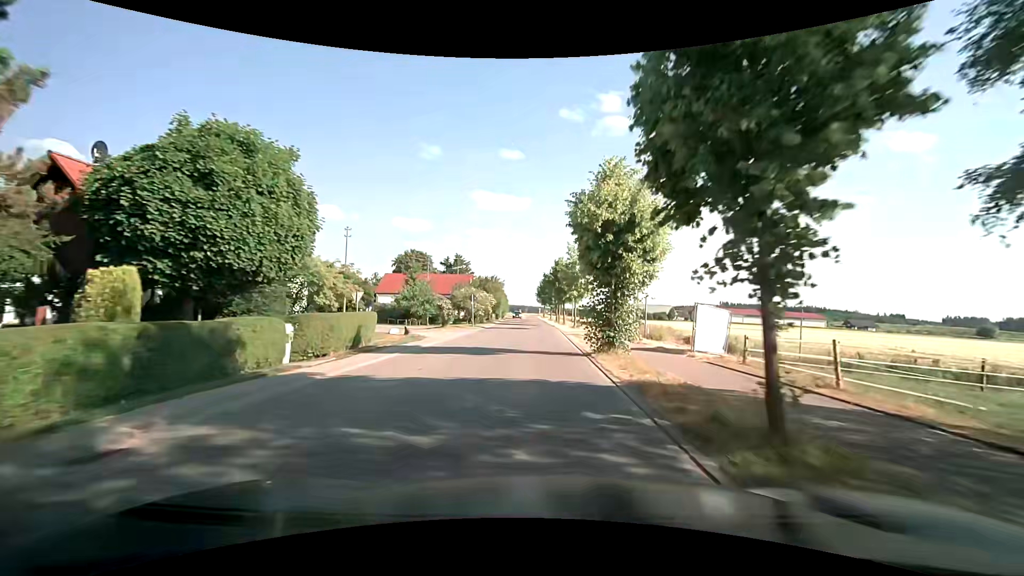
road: tertiary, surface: asphalt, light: Day
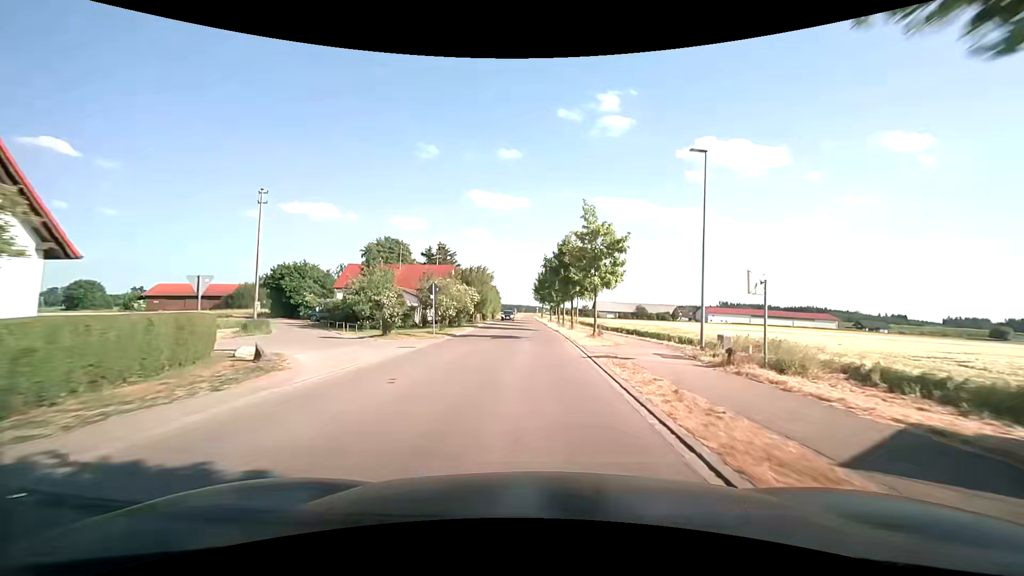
(-0.2, +14.9) m; -1°
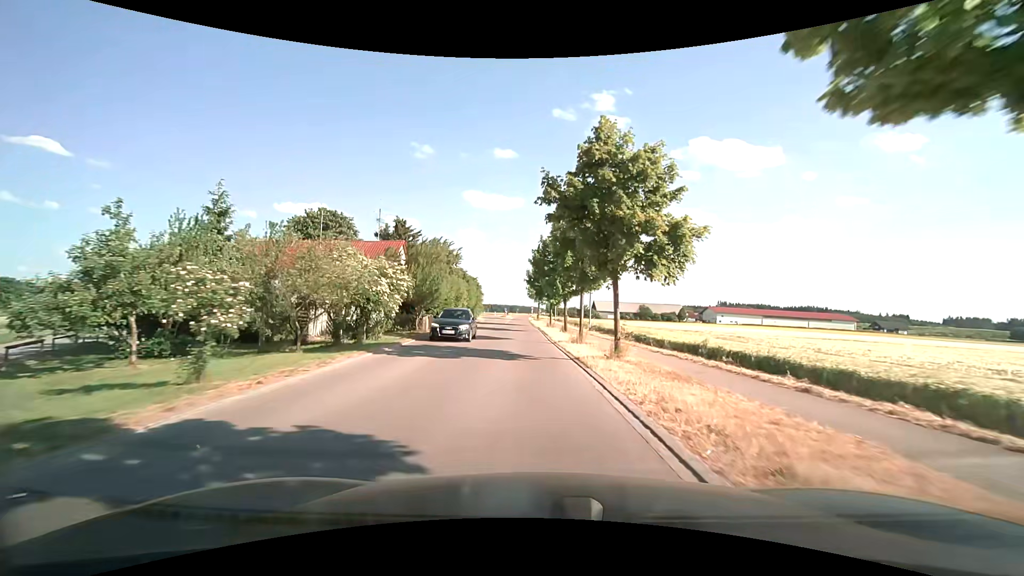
(+0.3, +22.5) m; +1°
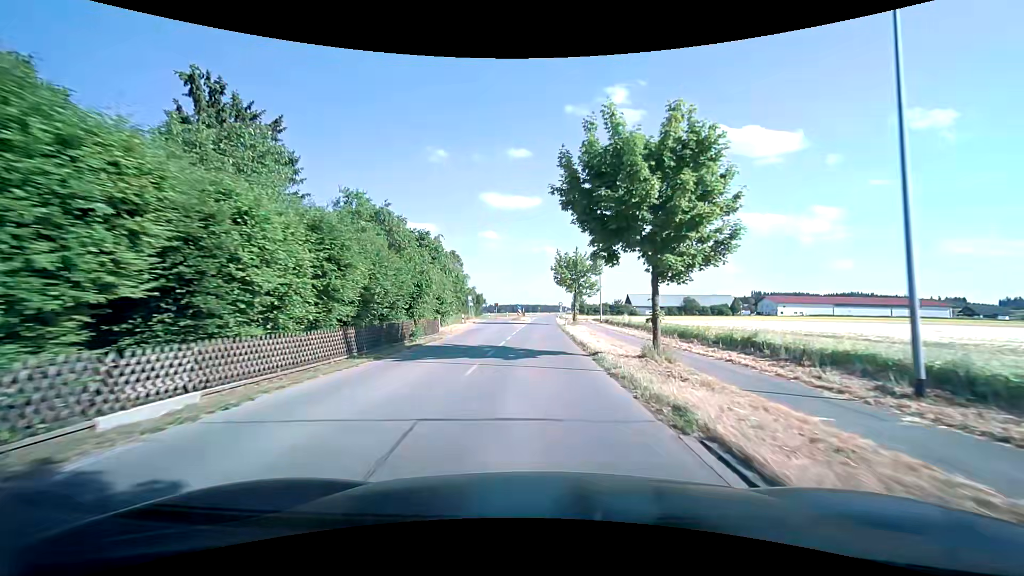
(-1.1, +38.8) m; -3°
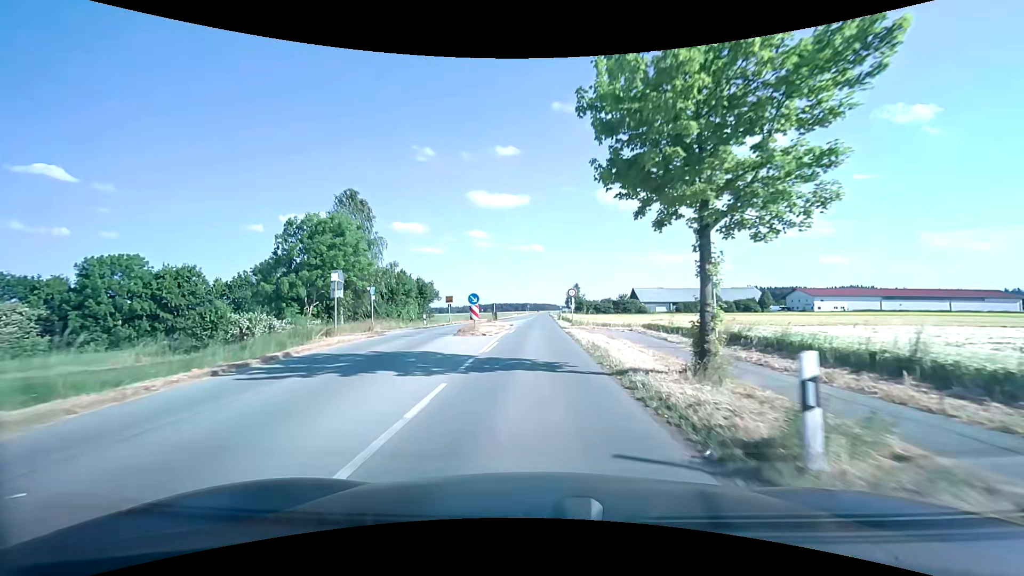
(+0.6, +40.2) m; +2°
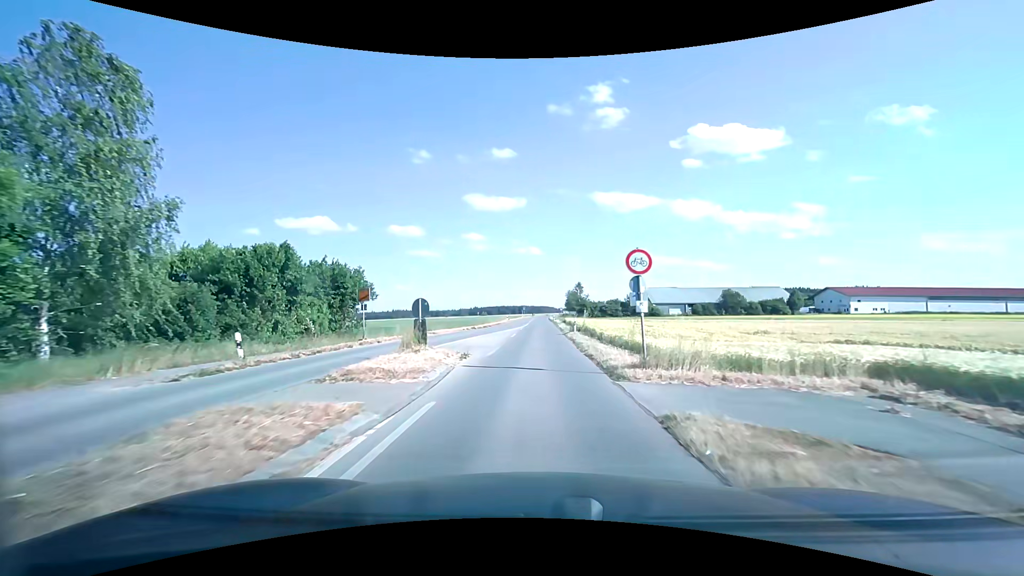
(+0.1, +23.8) m; 0°
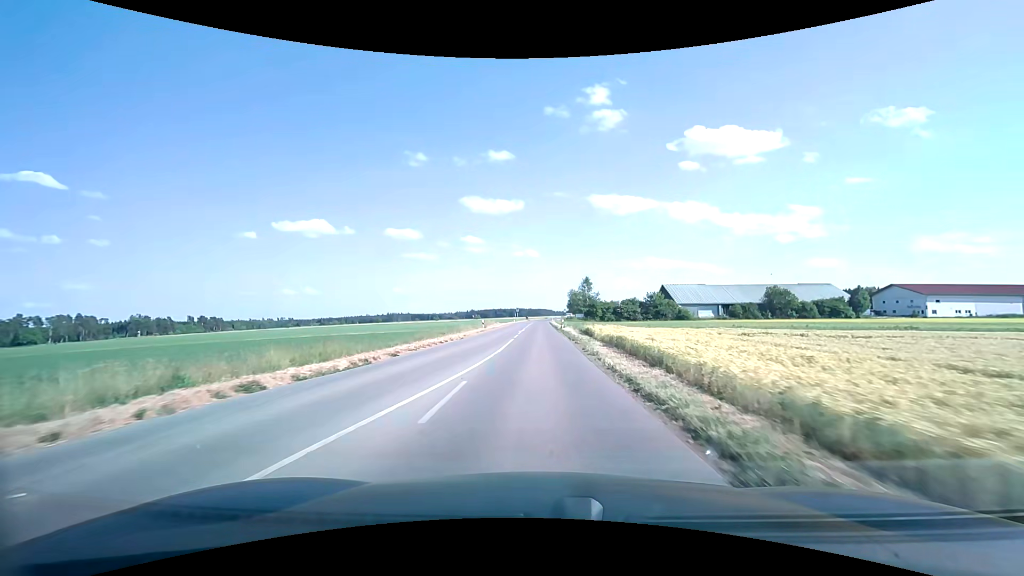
(+0.1, +33.9) m; 0°
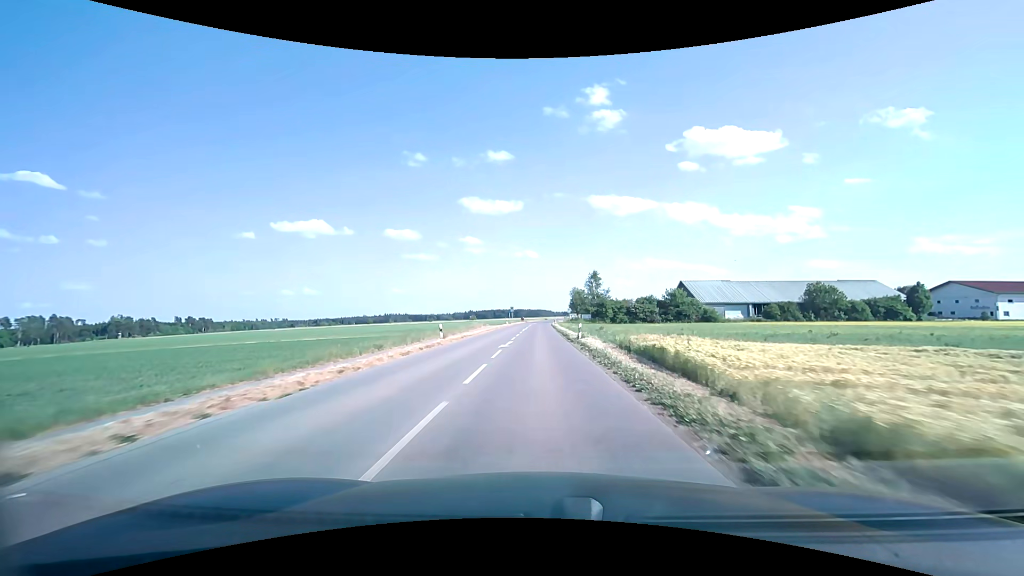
(0.0, +20.9) m; 0°
(0, +10) (0, +20) (0, +30) (0, +40) (0, +50) (0, +60) (0, +70) (+1, +80) (+1, +90) (+1, +100) m
